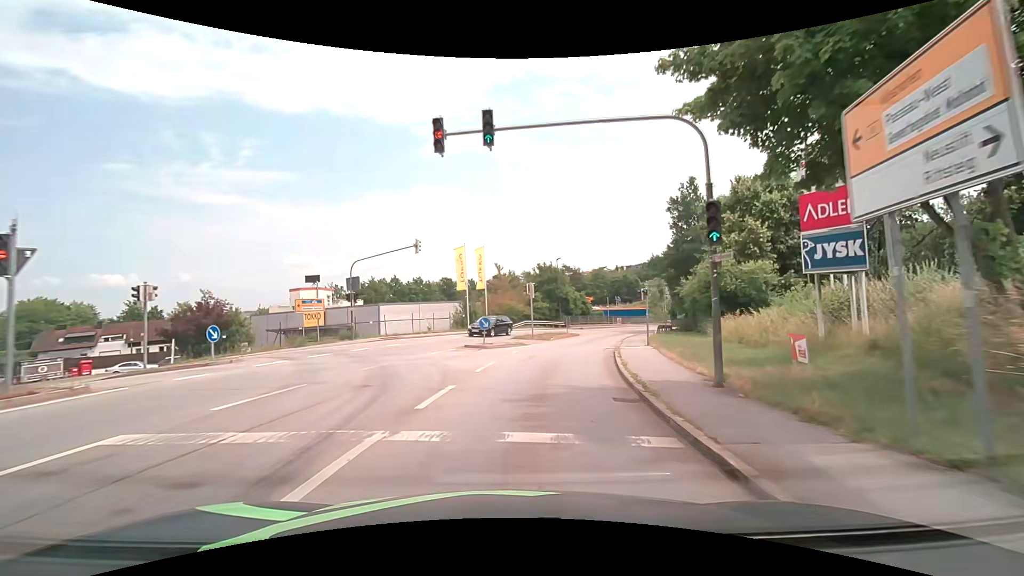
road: tertiary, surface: asphalt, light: Day
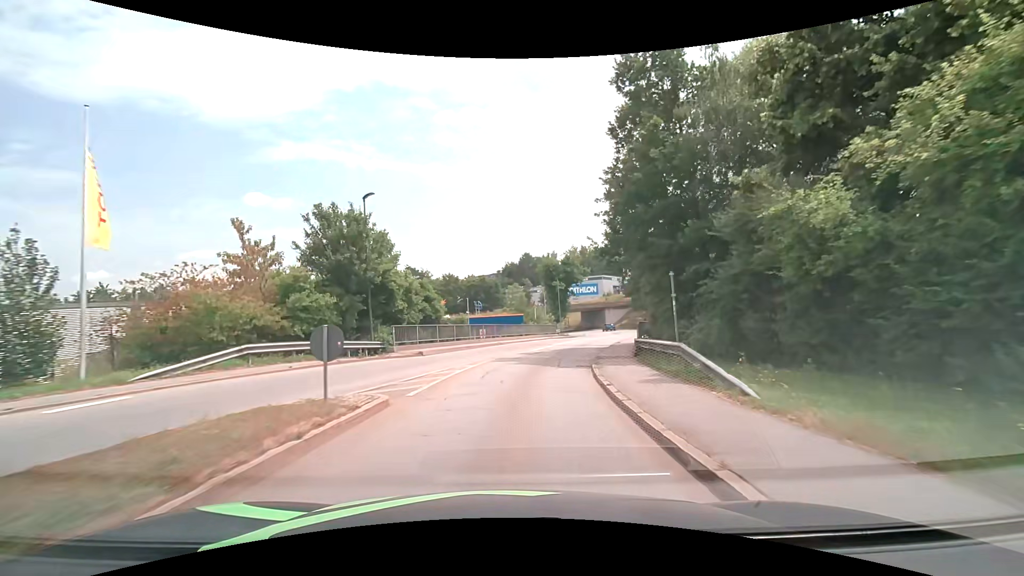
(+4.8, +30.8) m; +17°
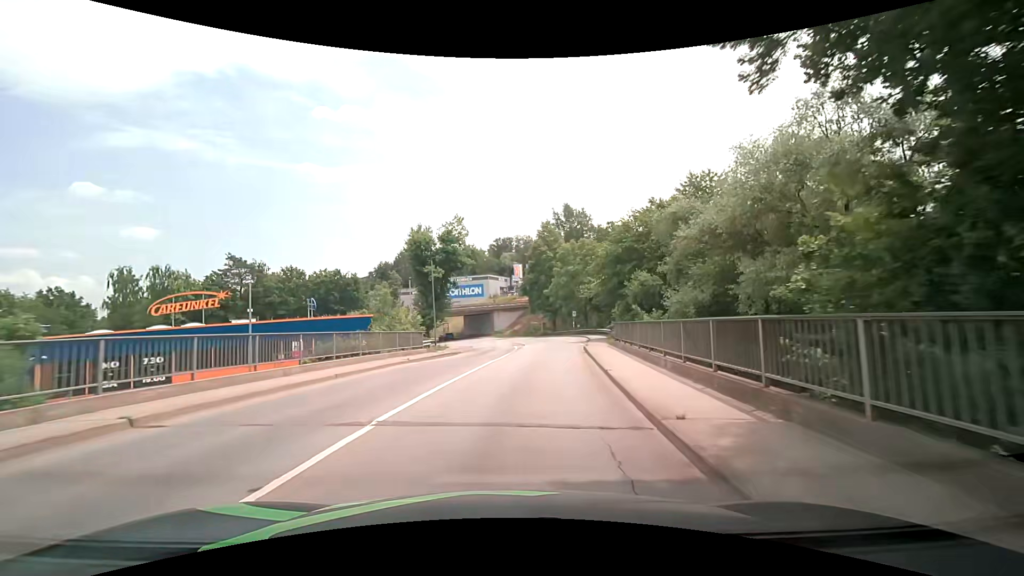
(+2.8, +24.9) m; +13°
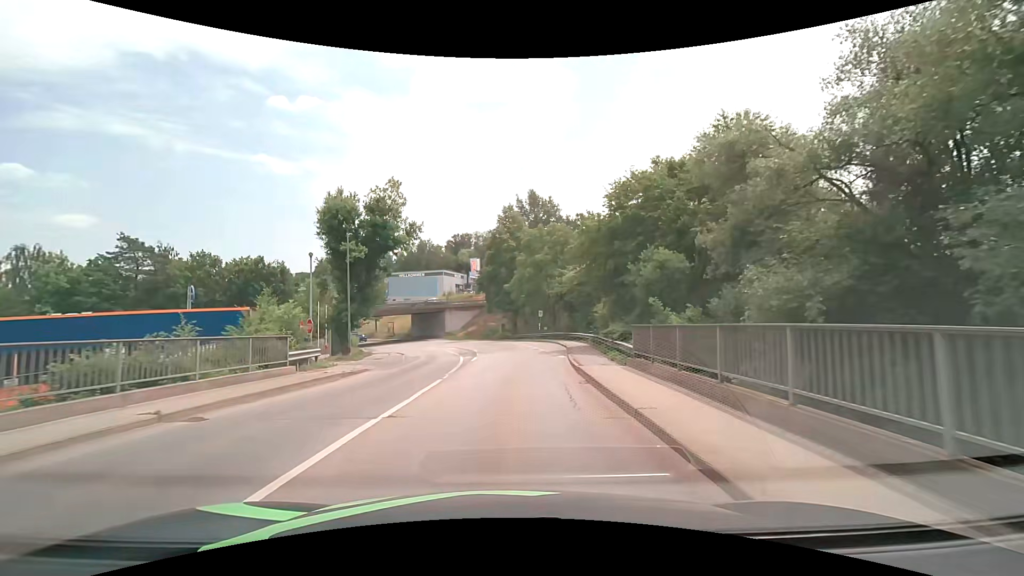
(+0.8, +12.6) m; +6°
(0, +10) (0, +20) (0, +30) (-1, +40) (-2, +50) (-5, +59) (-8, +69) (-13, +78) (-18, +87) (-23, +95) m
